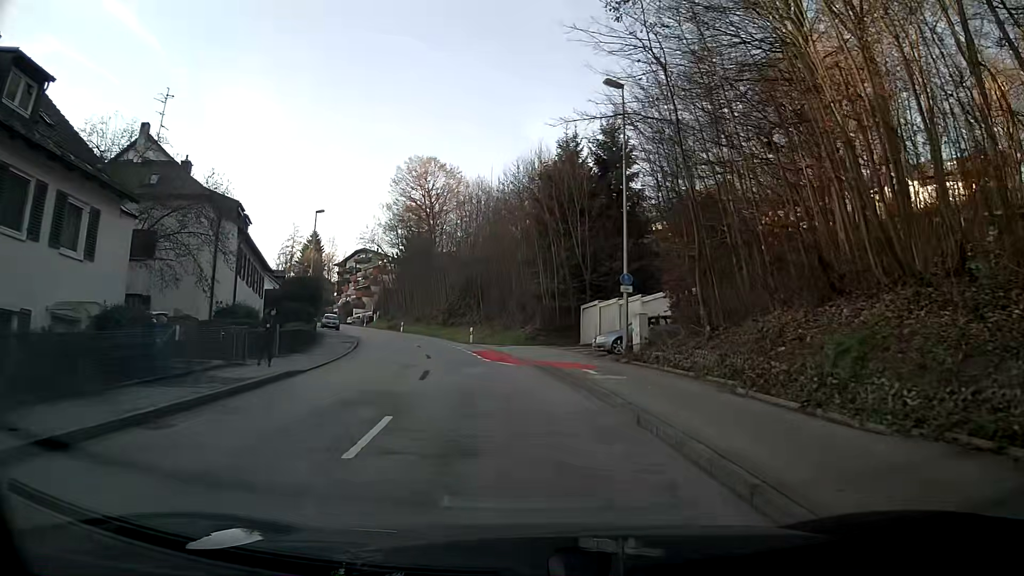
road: tertiary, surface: asphalt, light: Day
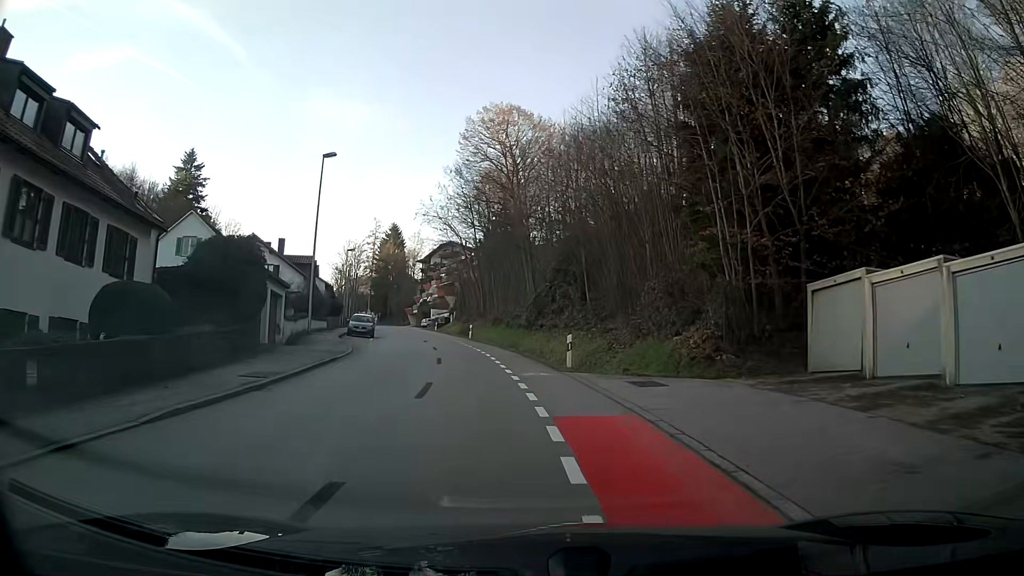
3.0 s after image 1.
(-1.7, +22.1) m; -9°
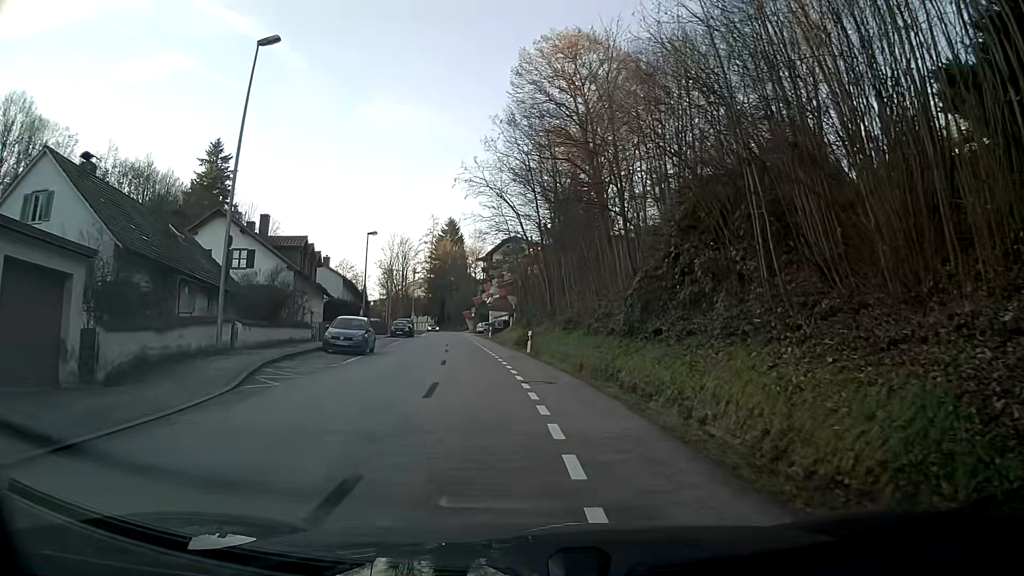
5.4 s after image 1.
(-1.0, +17.9) m; -6°
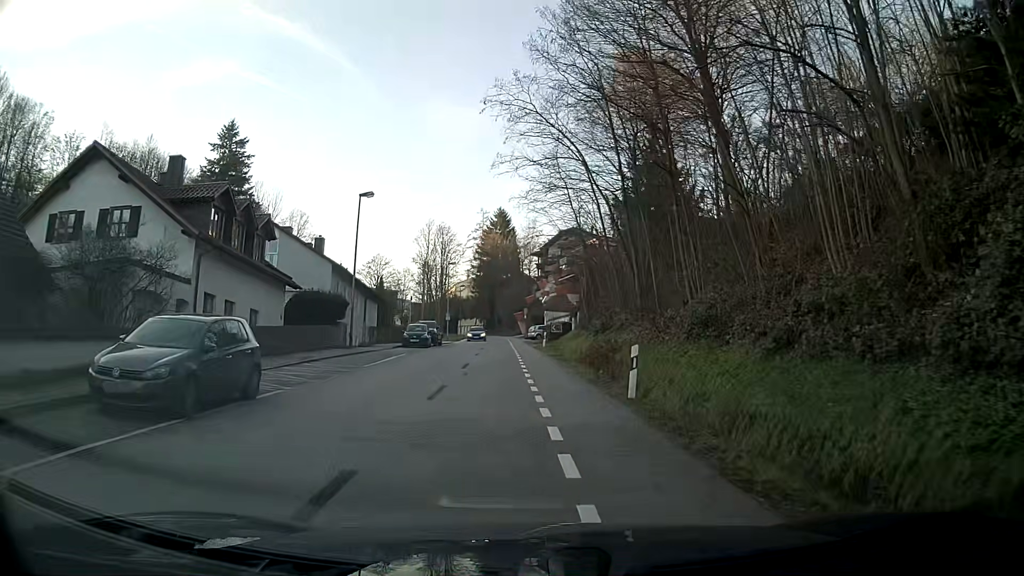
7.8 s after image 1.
(-0.8, +17.9) m; -4°
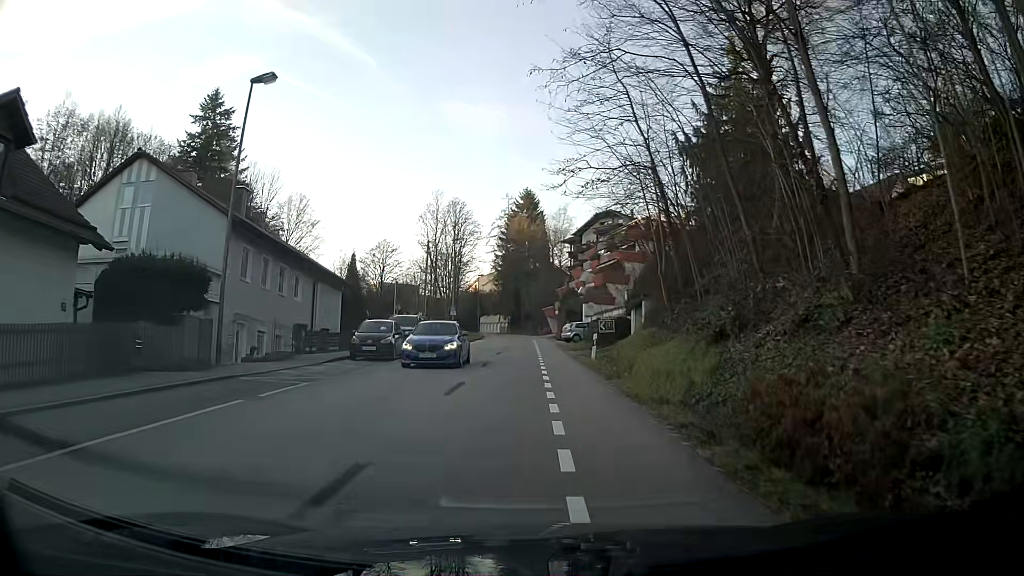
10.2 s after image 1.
(-0.3, +17.9) m; -2°
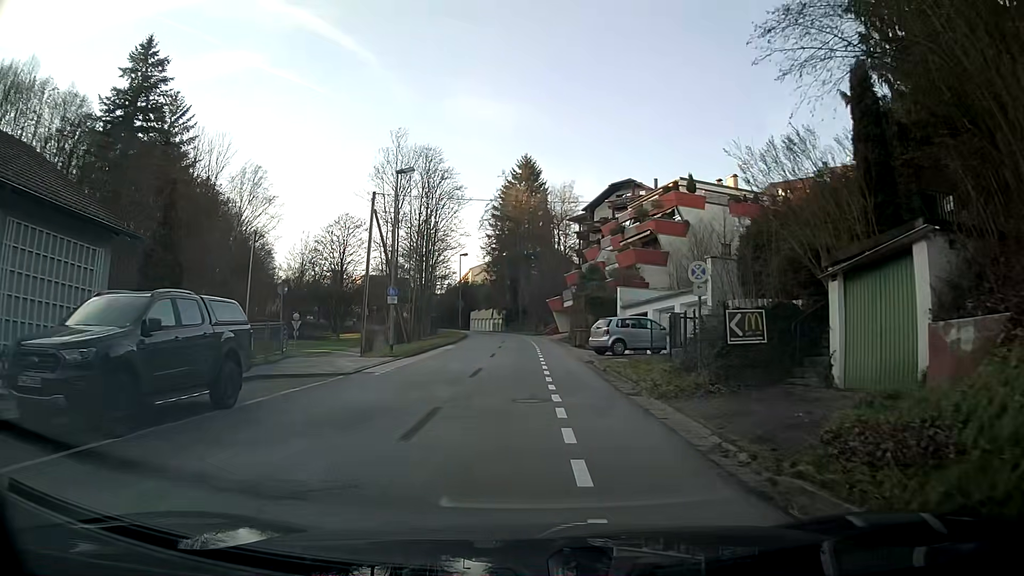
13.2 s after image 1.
(0.0, +22.7) m; -1°
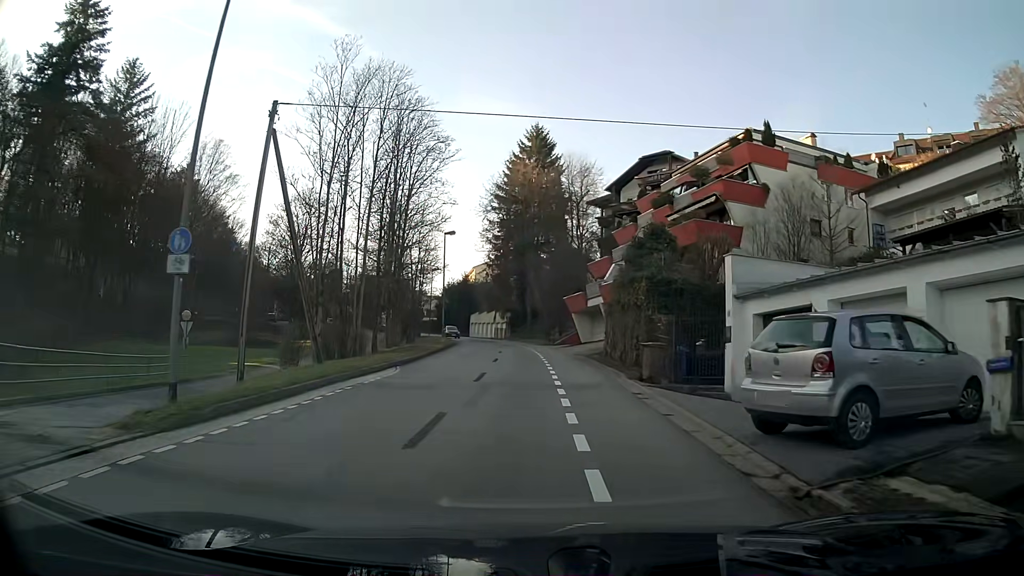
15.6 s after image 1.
(0.0, +18.5) m; 0°
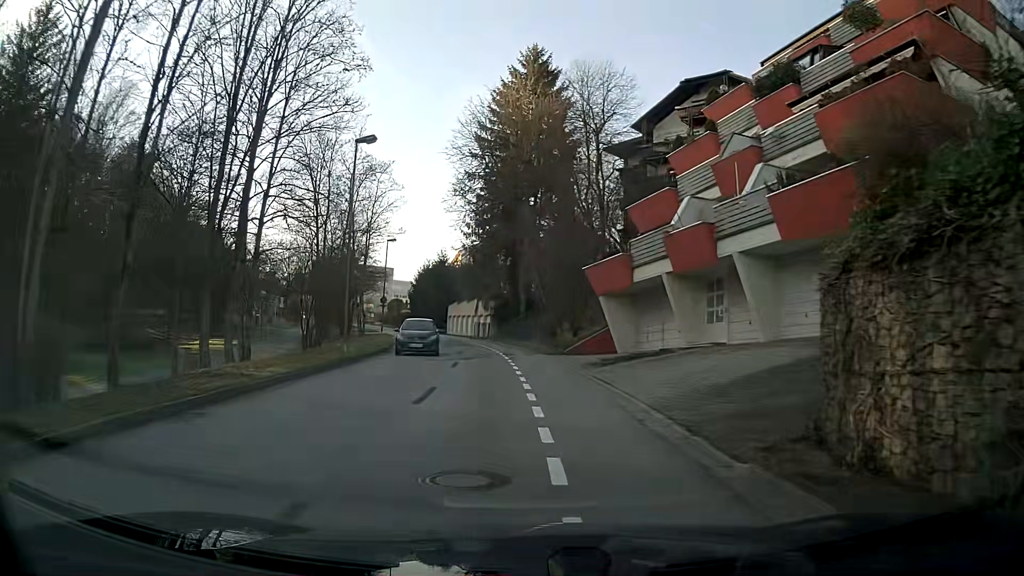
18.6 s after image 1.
(+0.1, +23.7) m; 0°
(0, +10) (0, +20) (-1, +30) (-3, +40) (-5, +50) (-7, +59) (-10, +69) (-13, +78) (-16, +88) (-20, +97) m
